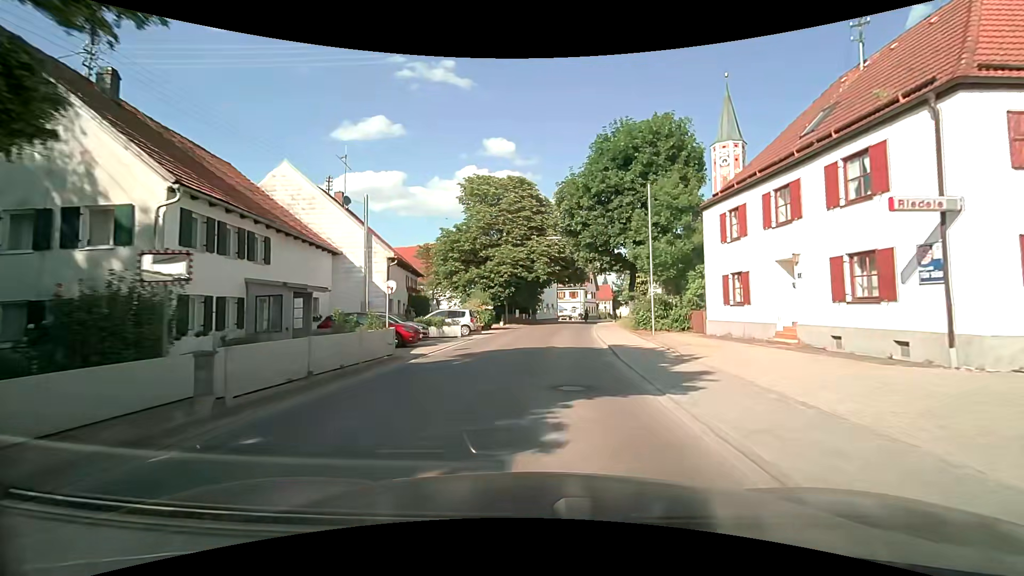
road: secondary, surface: asphalt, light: Day
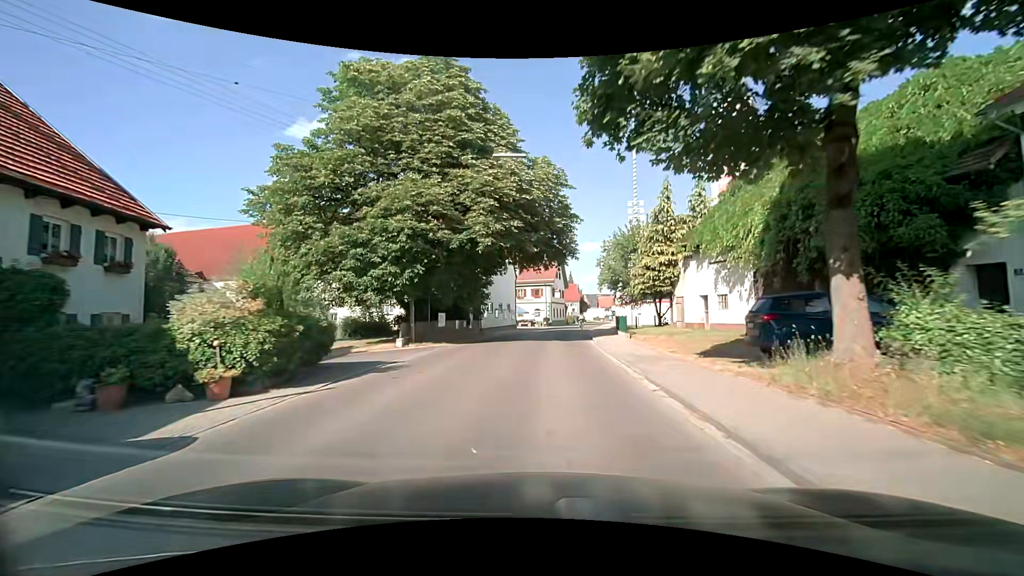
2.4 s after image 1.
(+0.9, +25.4) m; +5°
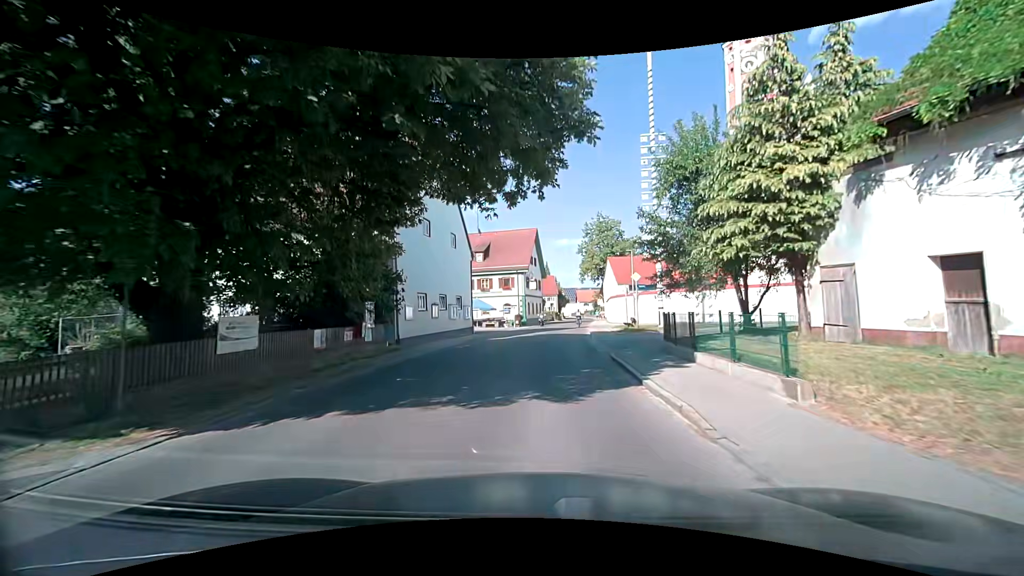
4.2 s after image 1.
(+0.6, +18.3) m; +3°
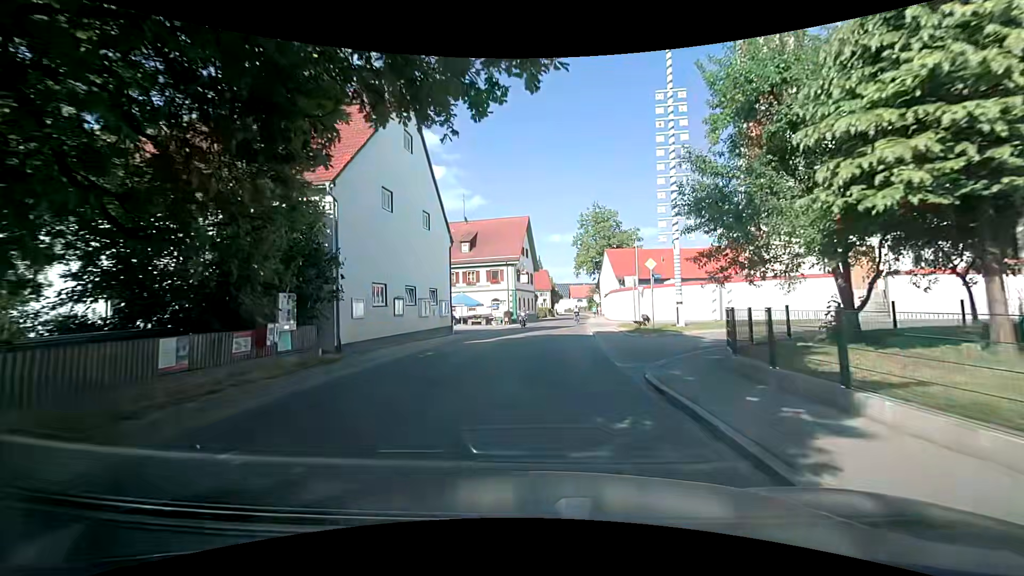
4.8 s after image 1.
(0.0, +6.0) m; 0°
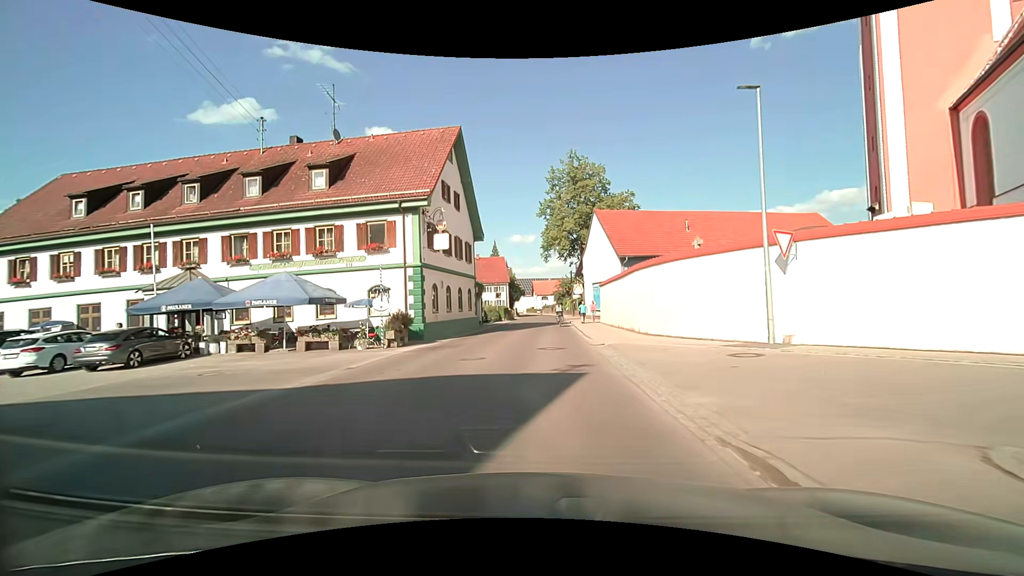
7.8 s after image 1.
(+1.2, +30.2) m; +5°
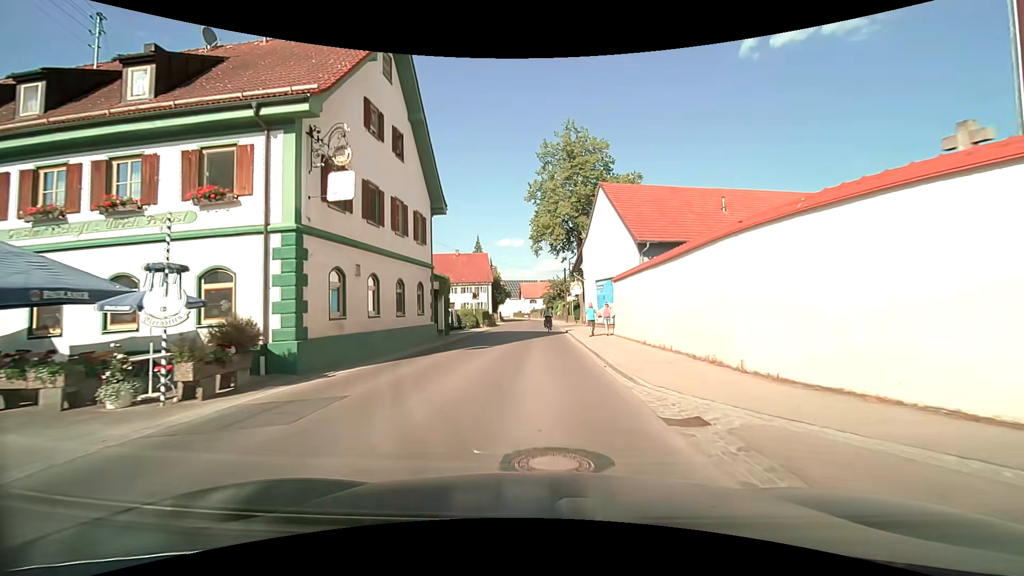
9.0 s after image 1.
(0.0, +11.7) m; +1°
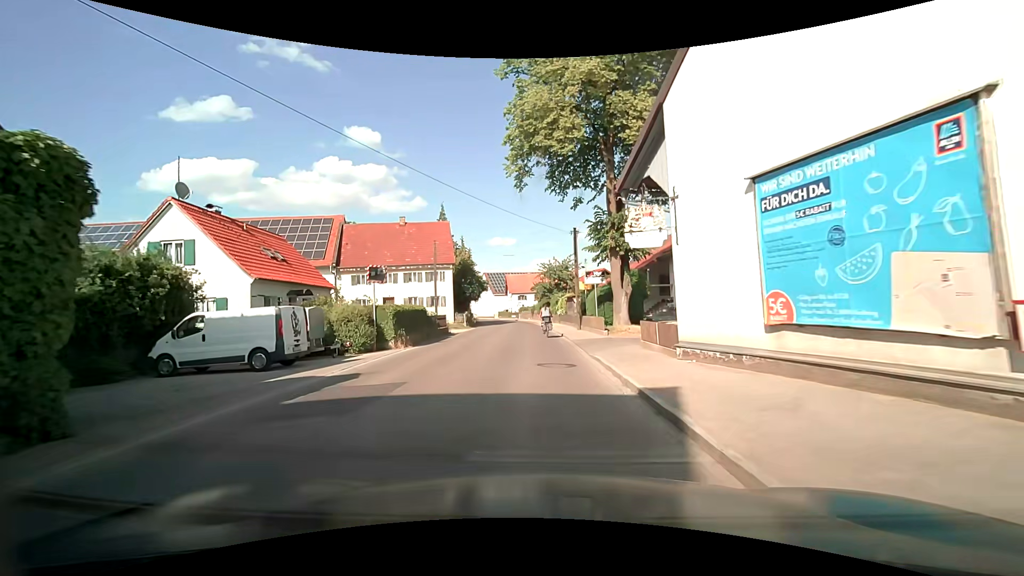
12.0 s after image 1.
(+0.3, +28.0) m; +1°
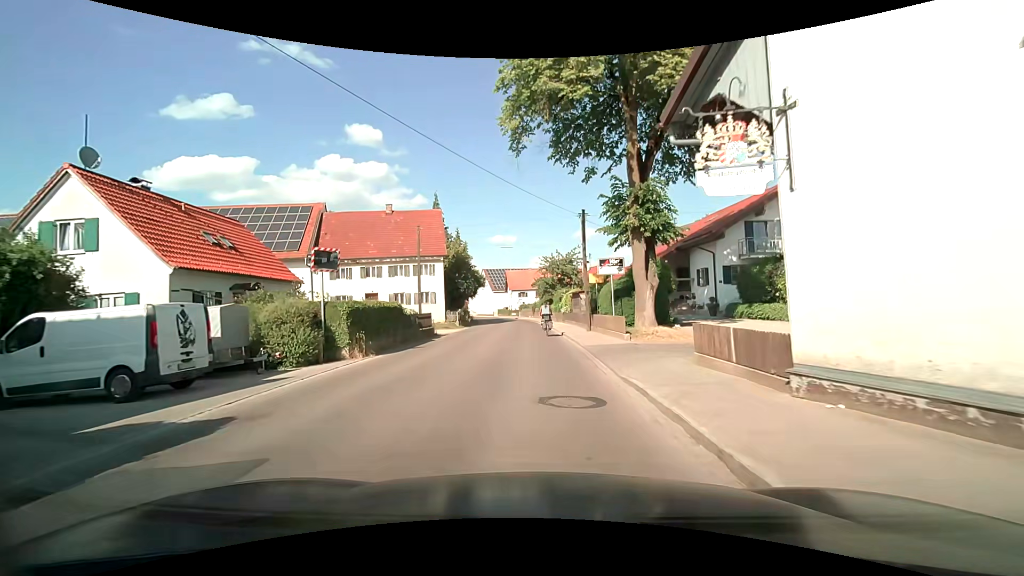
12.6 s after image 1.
(0.0, +5.2) m; 0°
